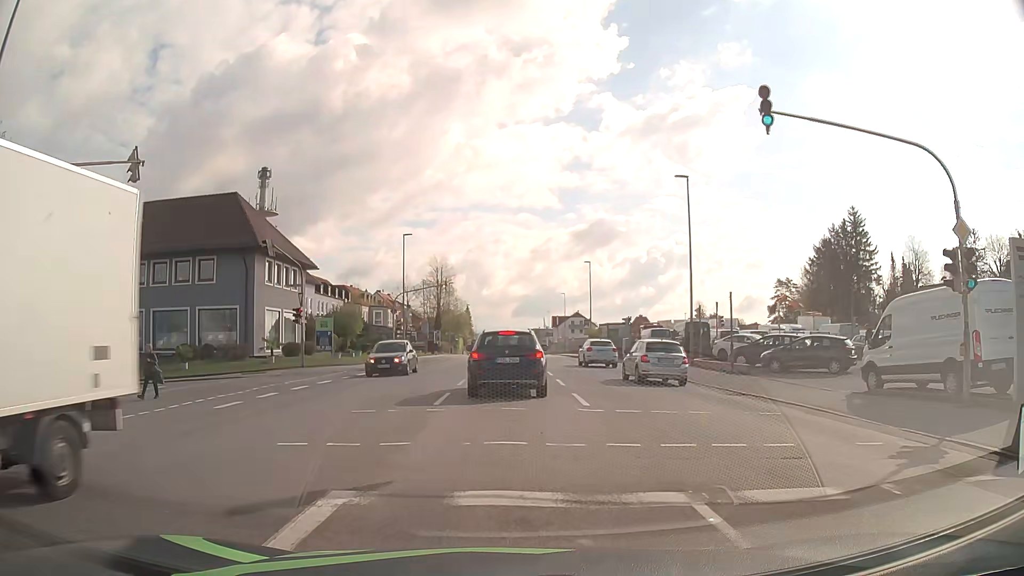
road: tertiary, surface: asphalt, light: Day
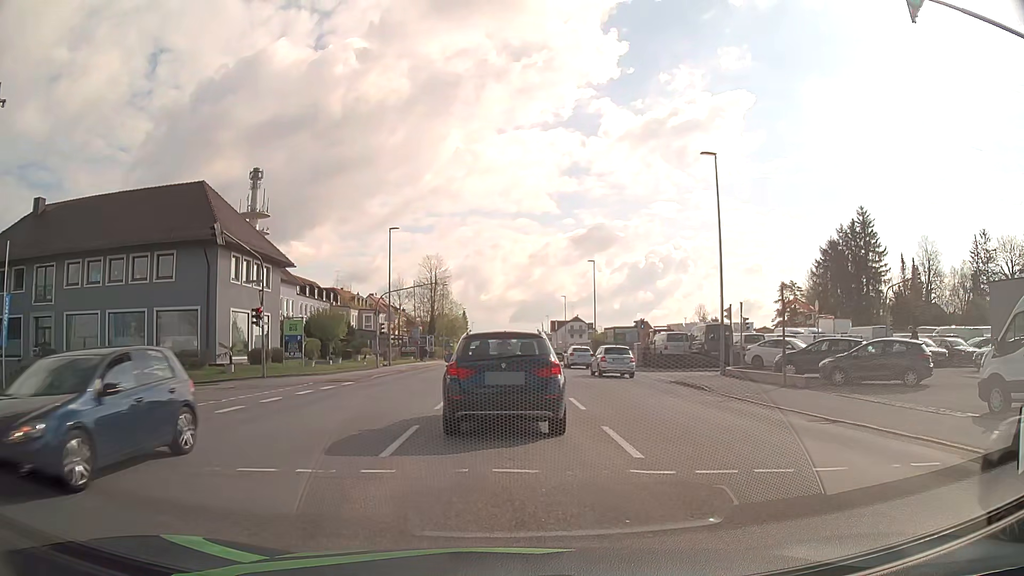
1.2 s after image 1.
(0.0, +5.4) m; 0°
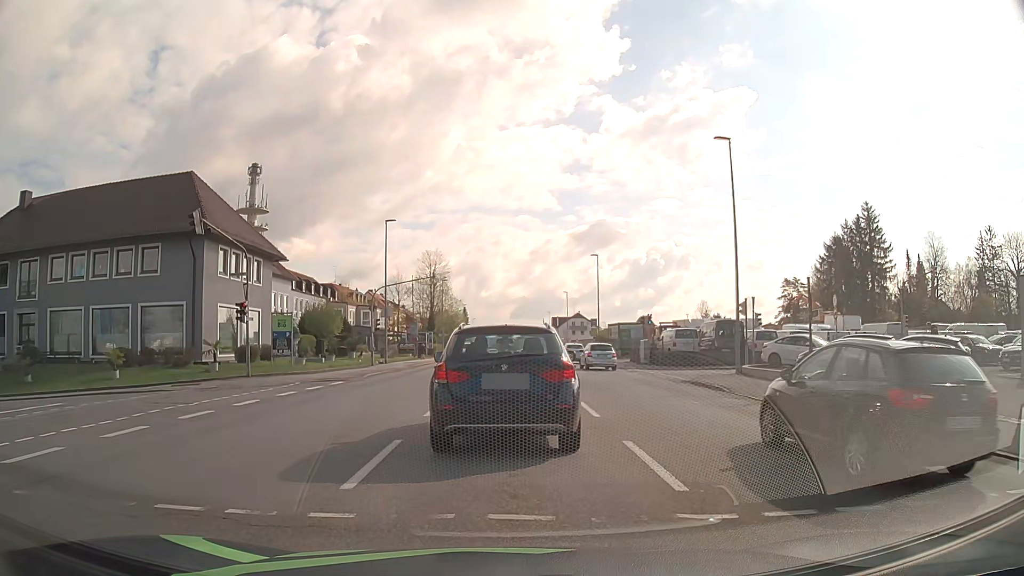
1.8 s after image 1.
(0.0, +1.9) m; +1°
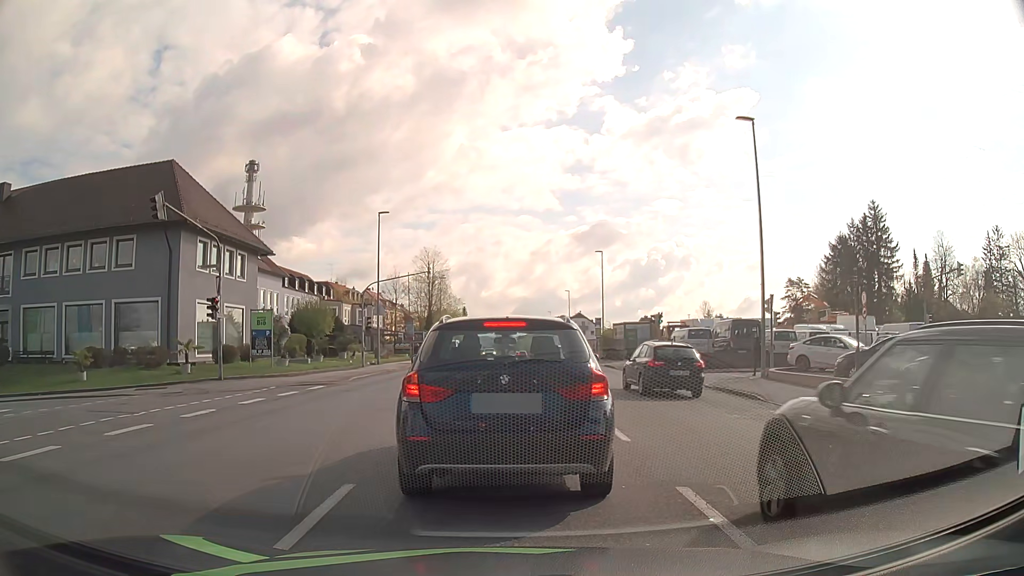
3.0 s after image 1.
(0.0, +2.8) m; 0°
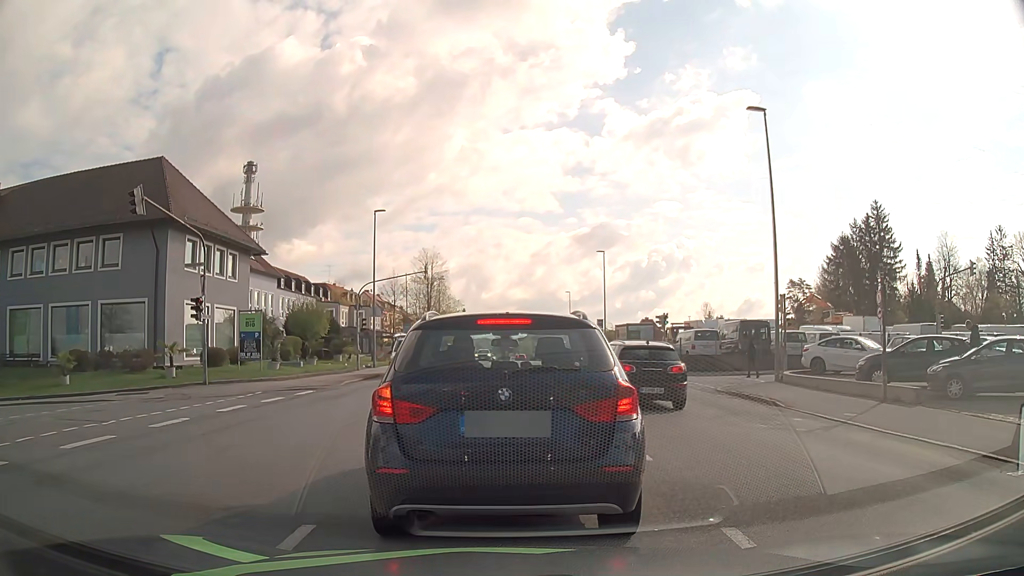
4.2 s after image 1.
(0.0, +1.3) m; -1°
